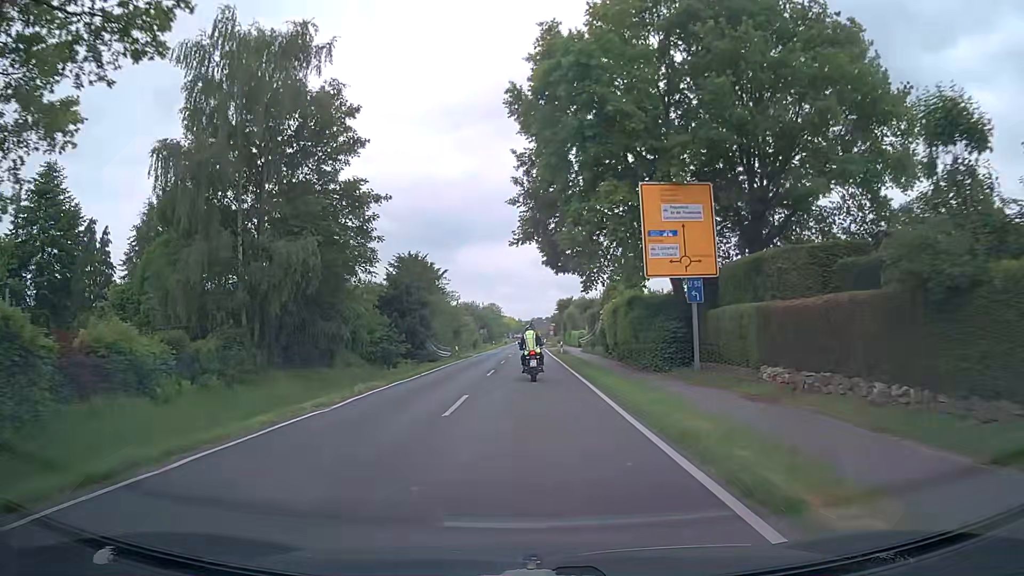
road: secondary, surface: asphalt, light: Day
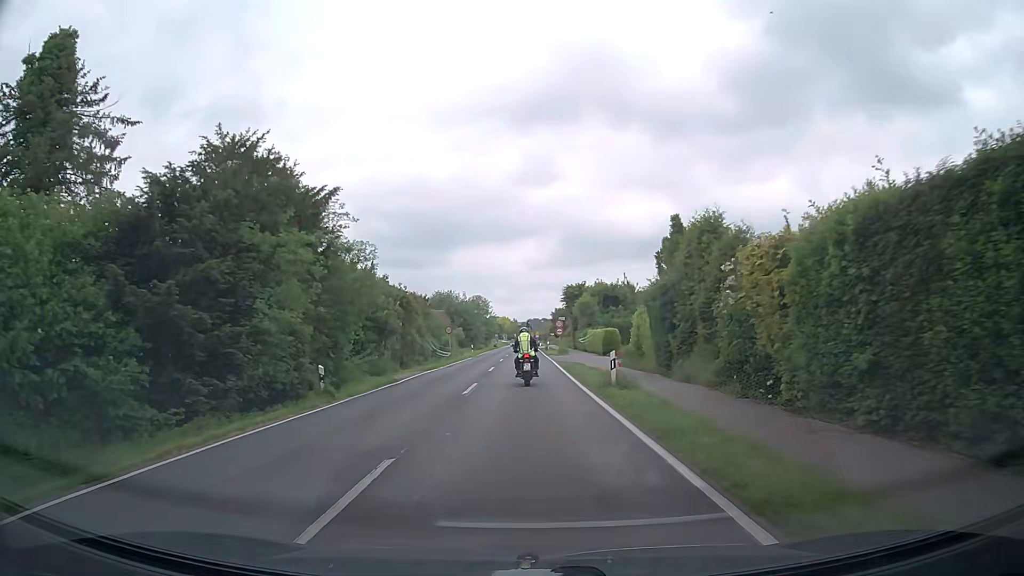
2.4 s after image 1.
(-0.1, +30.7) m; 0°
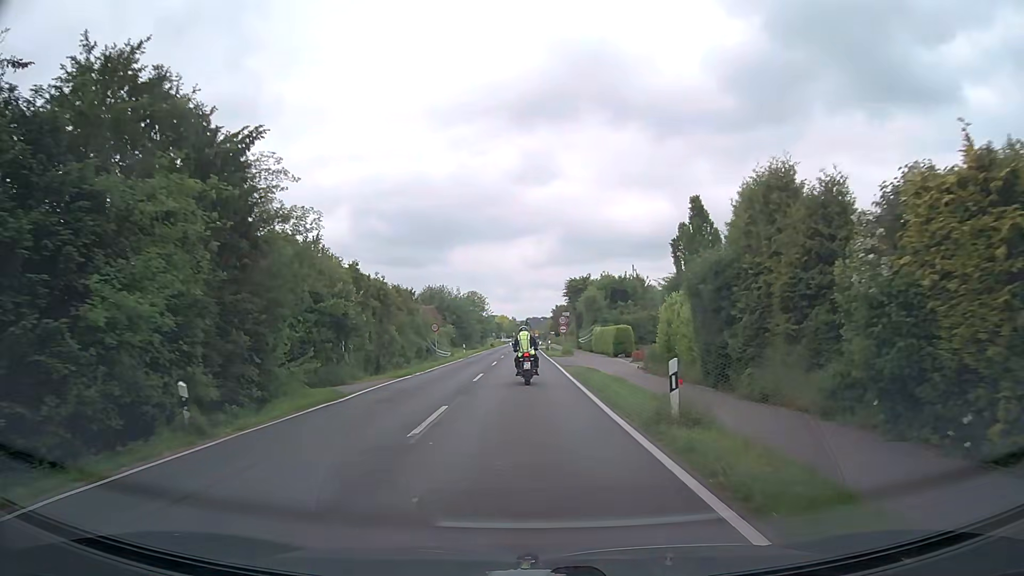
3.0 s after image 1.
(0.0, +7.3) m; 0°
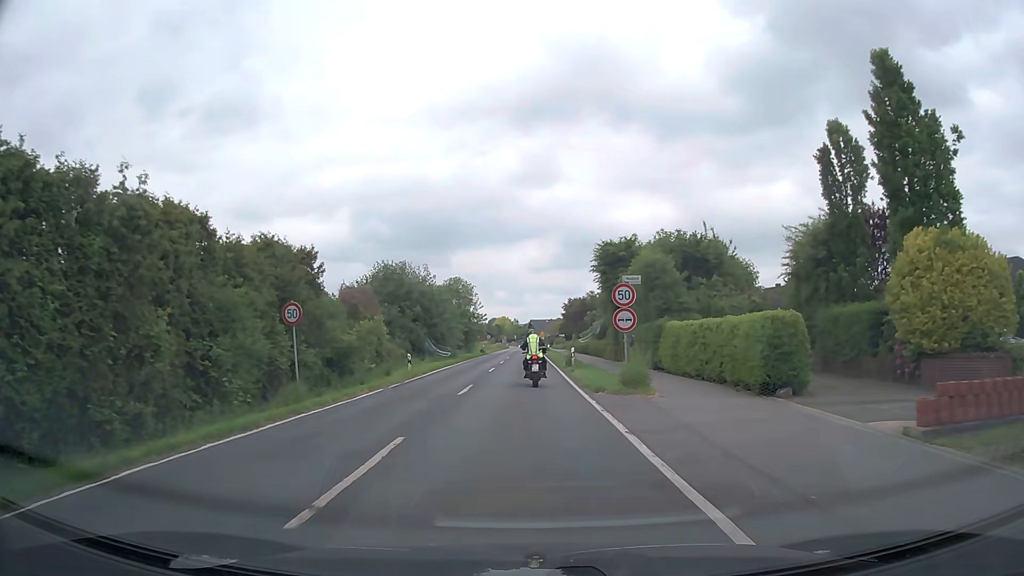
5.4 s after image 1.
(-0.1, +28.5) m; -1°
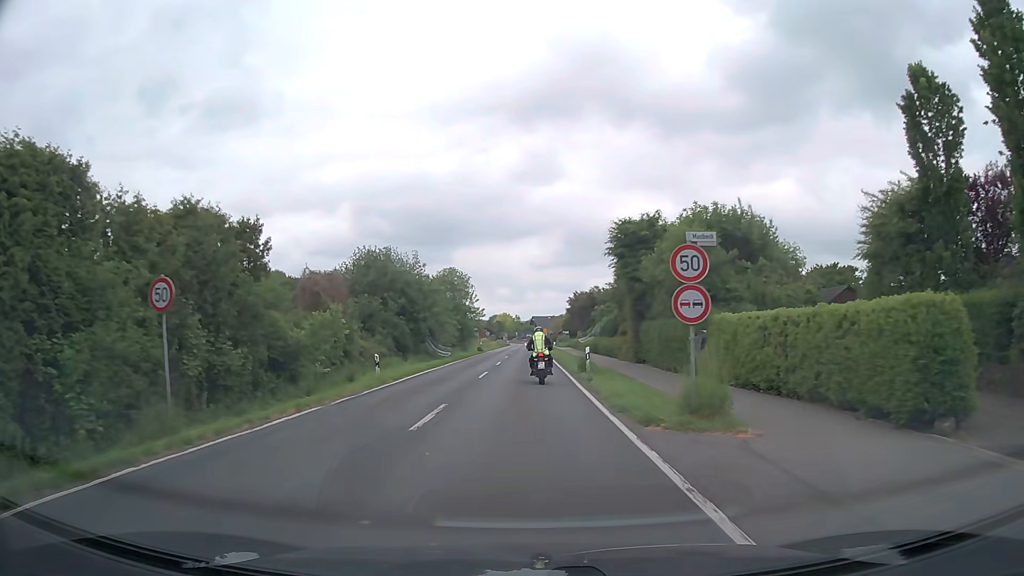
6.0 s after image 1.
(0.0, +7.0) m; 0°
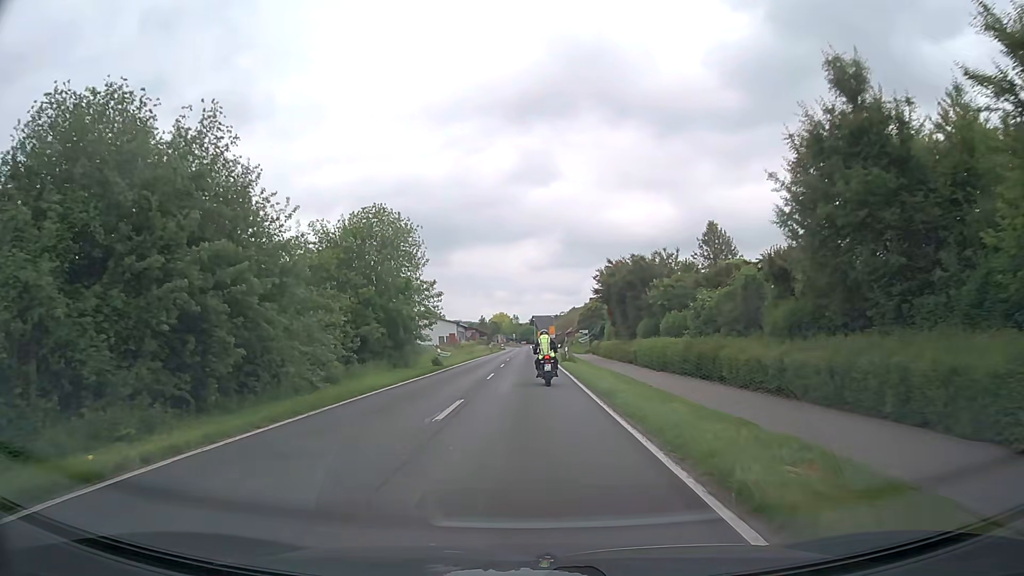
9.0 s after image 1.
(-0.1, +34.5) m; 0°
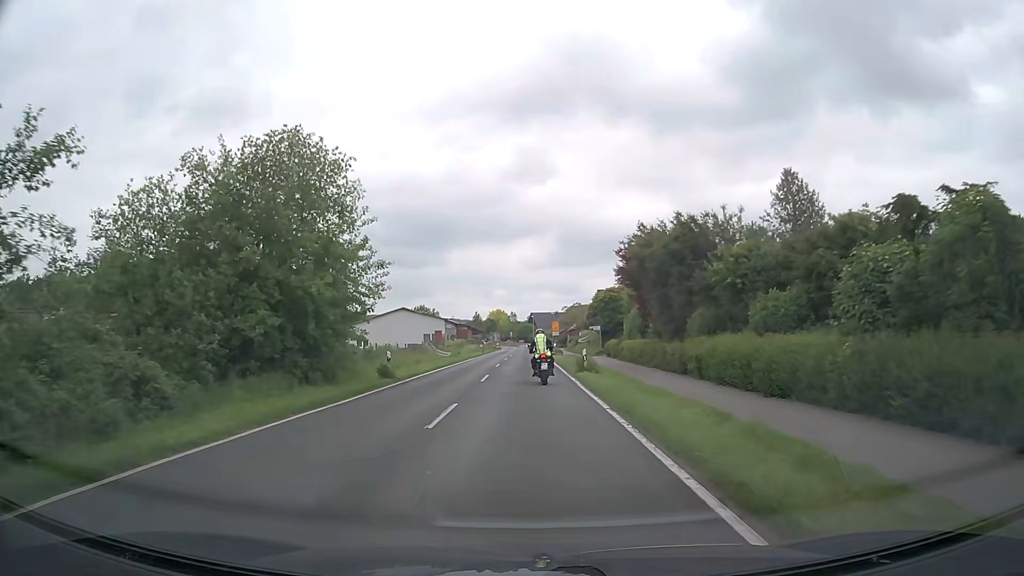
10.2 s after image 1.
(+0.1, +13.6) m; +1°
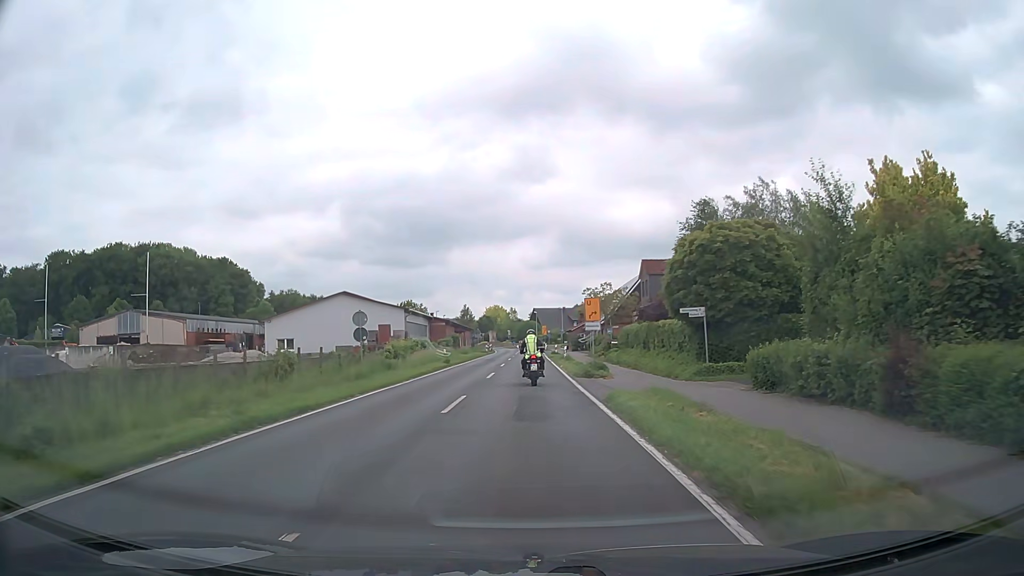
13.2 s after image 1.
(0.0, +33.7) m; 0°
(0, +10) (0, +20) (0, +30) (0, +40) (0, +50) (0, +60) (0, +70) (0, +80) (0, +90) (0, +100) m
